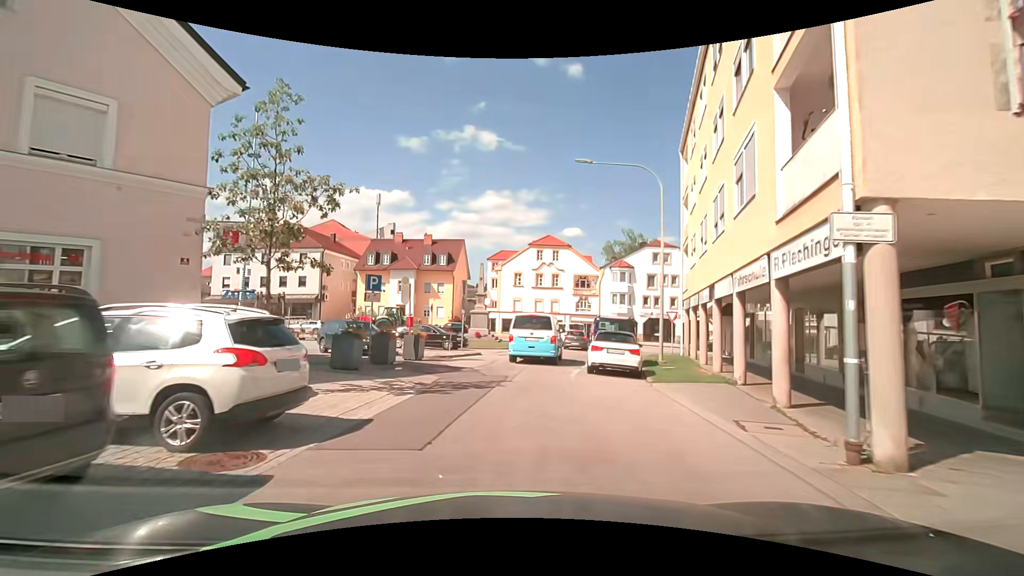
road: residential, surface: asphalt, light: Day
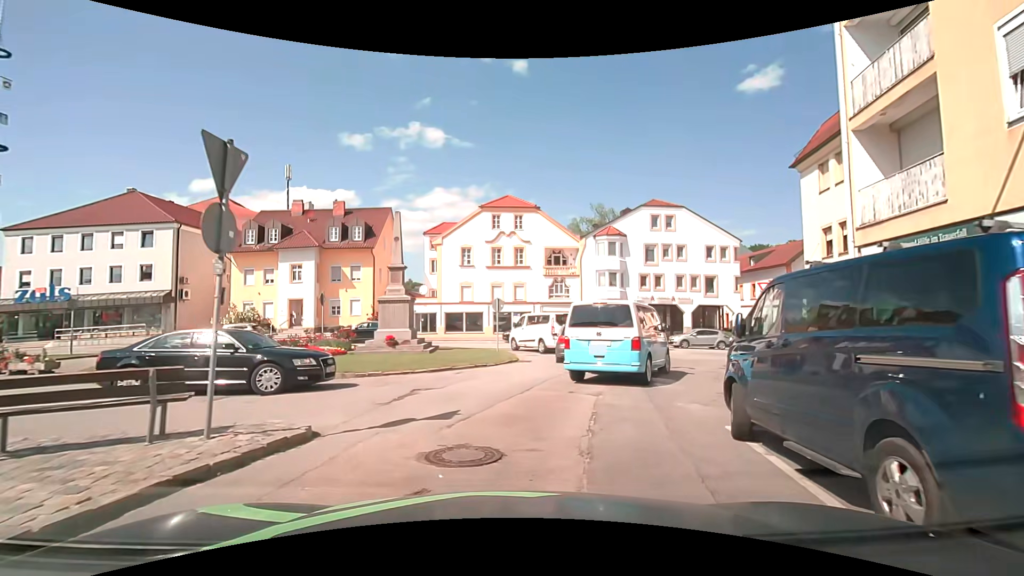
(+0.5, +17.5) m; +4°
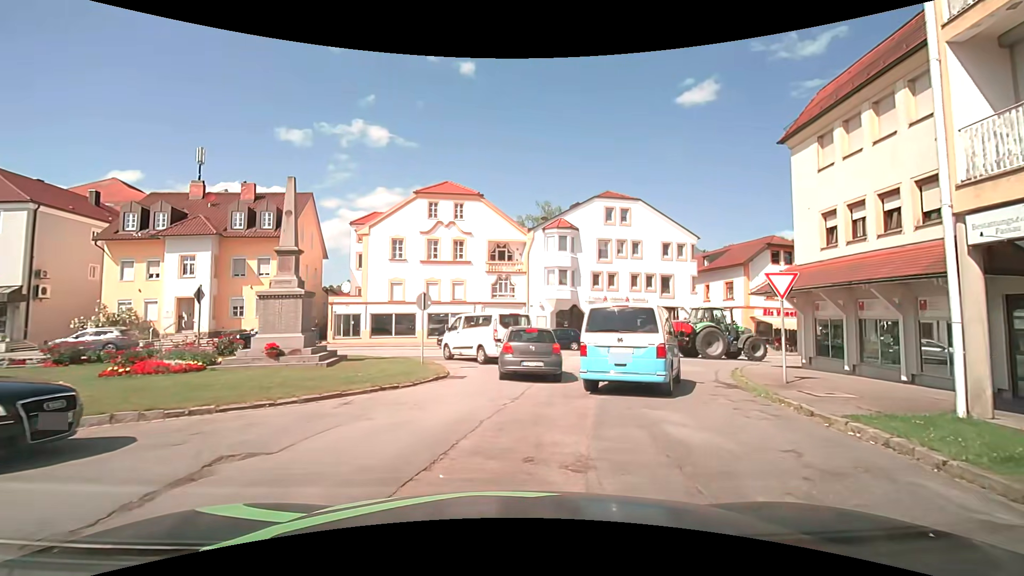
(+0.4, +5.0) m; +9°
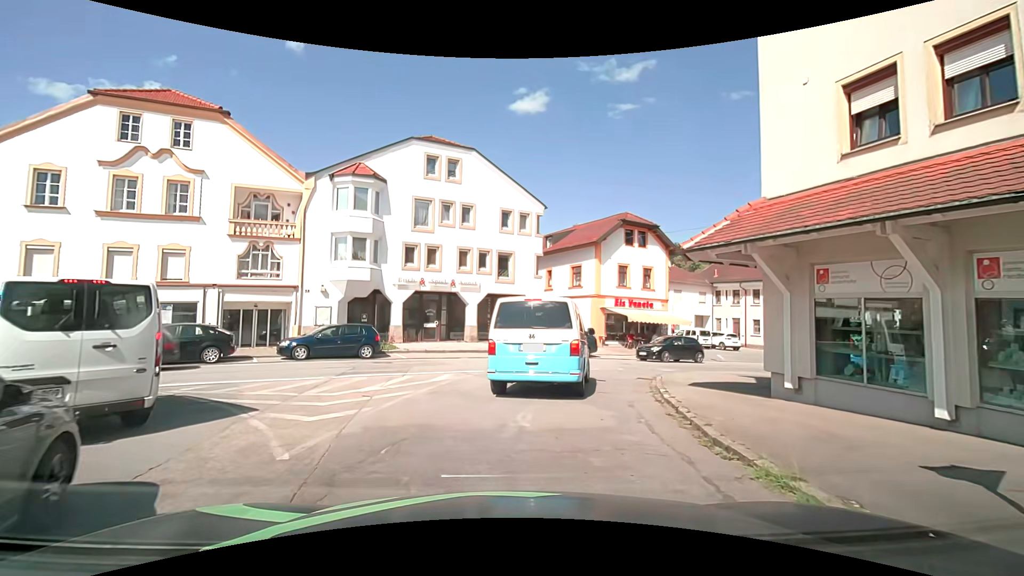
(+2.2, +11.8) m; +17°
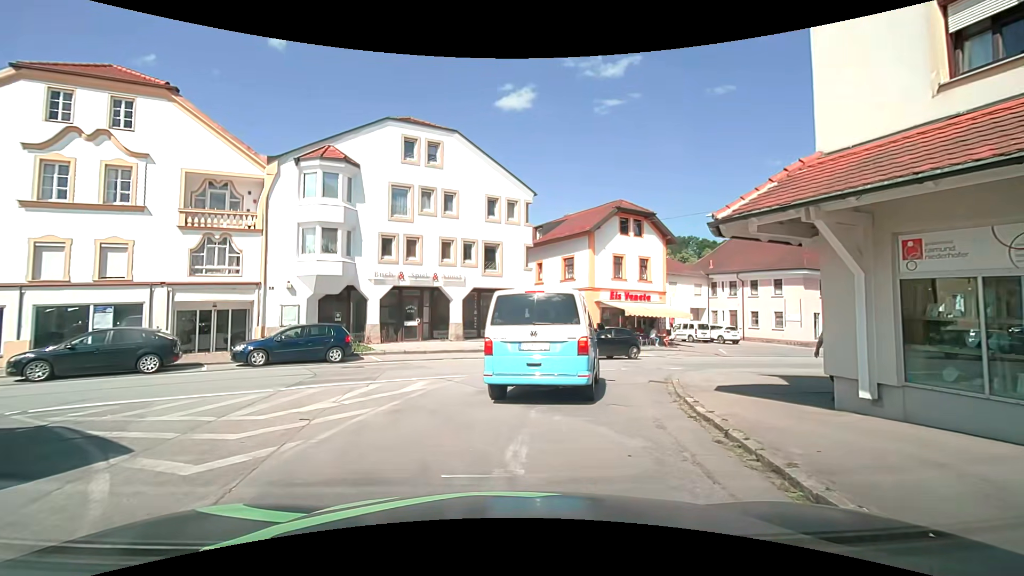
(+0.1, +2.3) m; +4°
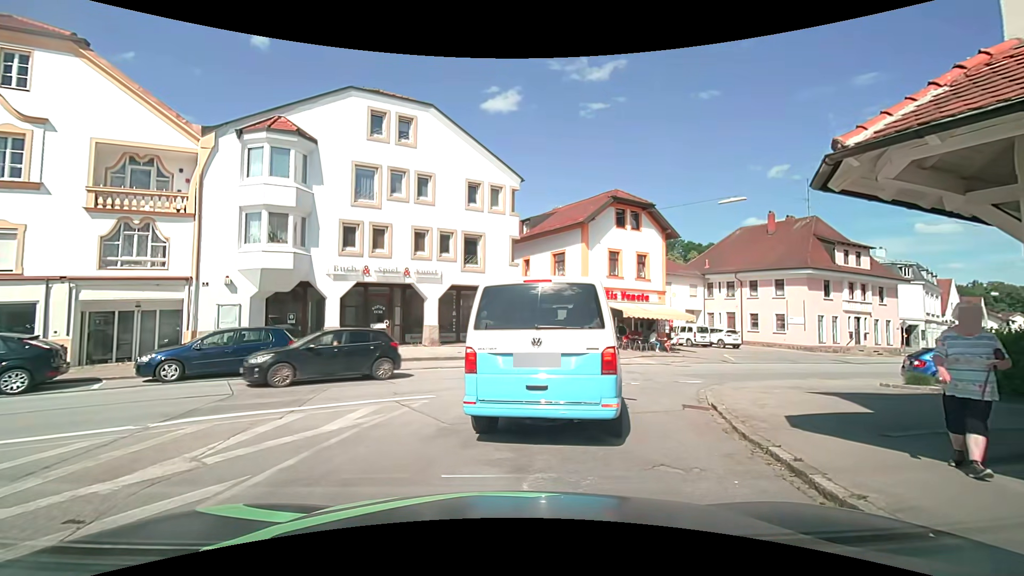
(-0.1, +3.3) m; 0°
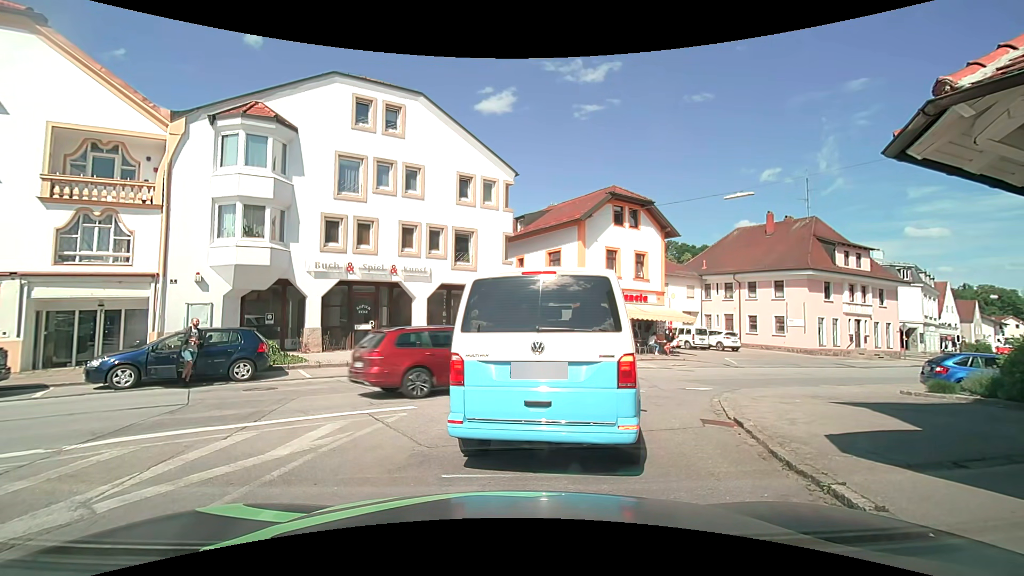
(0.0, +1.2) m; +1°
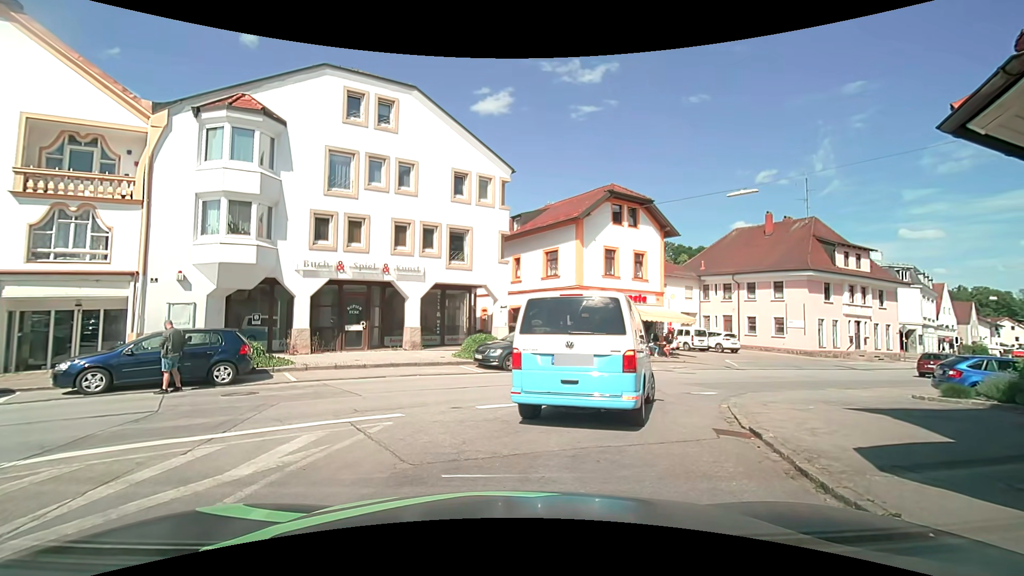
(0.0, +0.7) m; 0°
